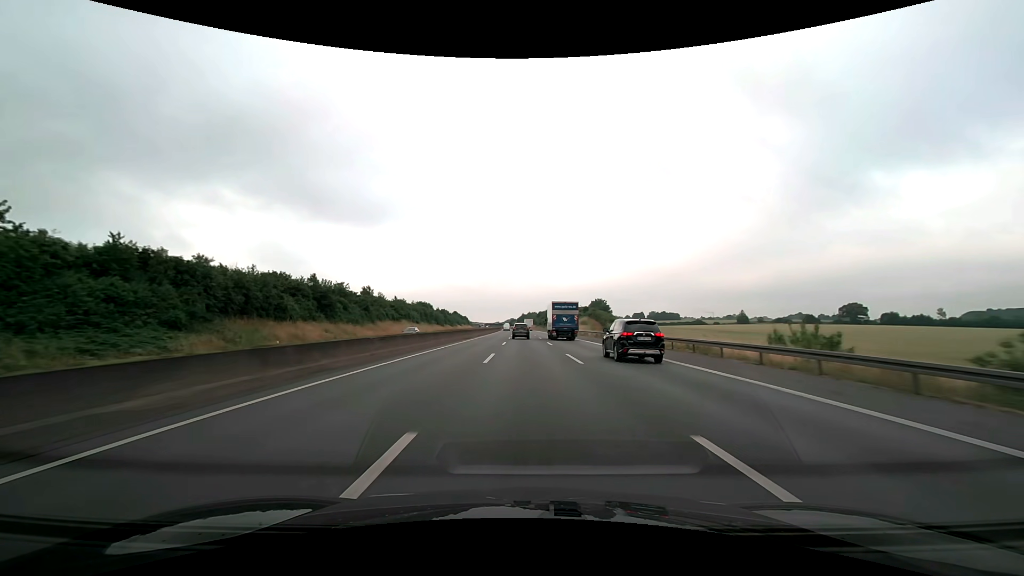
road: motorway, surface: asphalt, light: Day
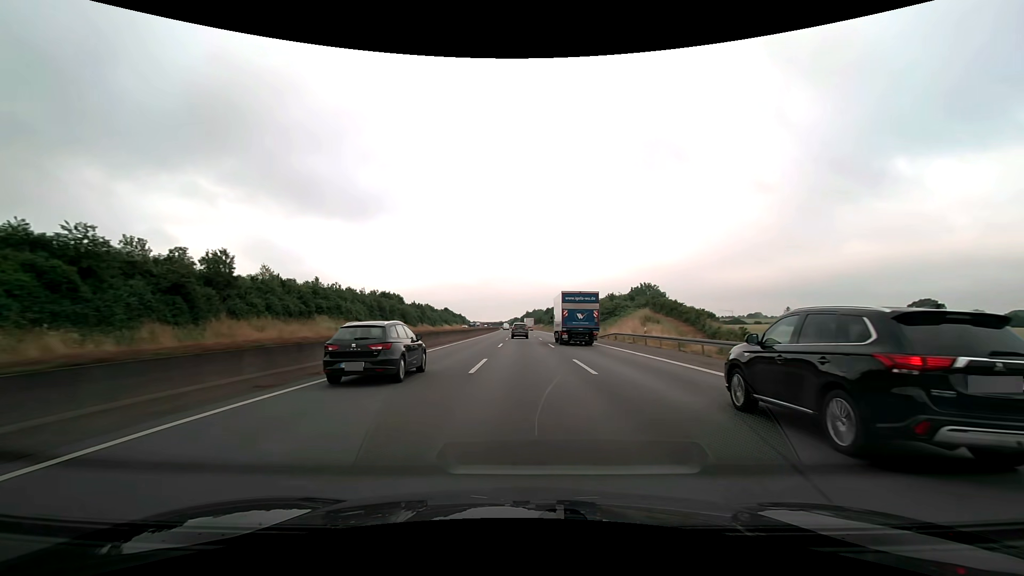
(-0.2, +58.0) m; 0°
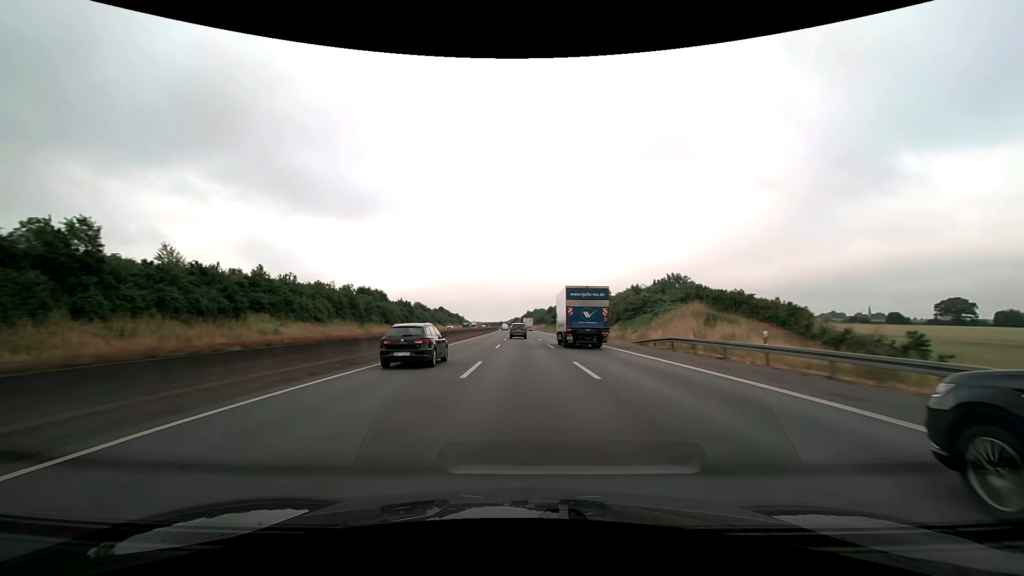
(0.0, +19.2) m; 0°
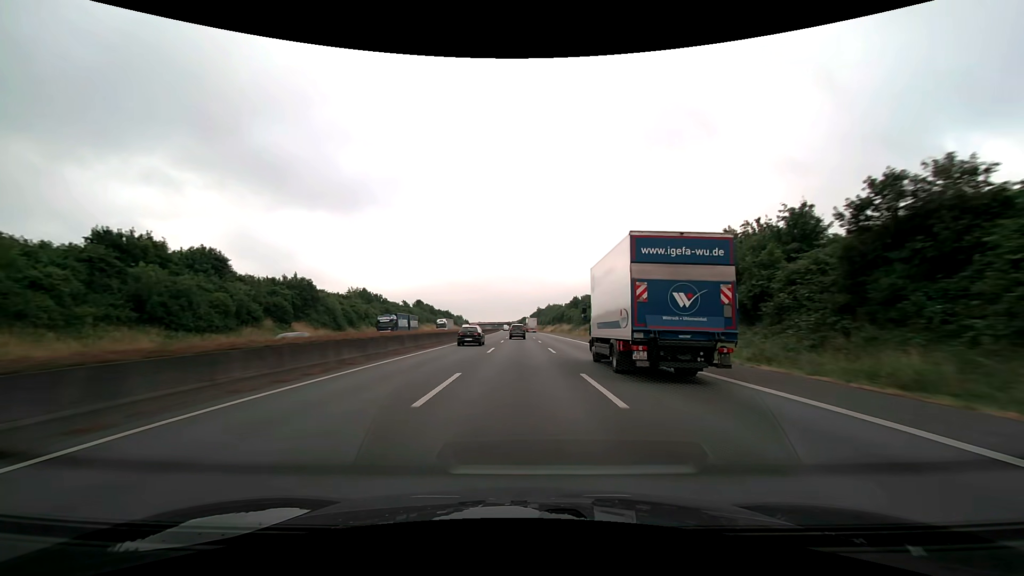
(-0.4, +76.4) m; -1°
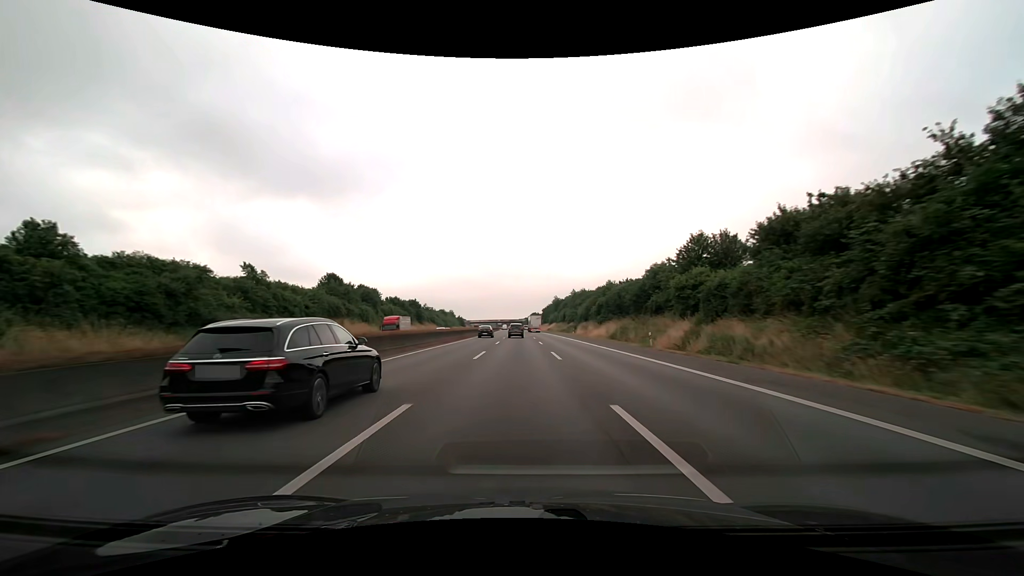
(-0.8, +95.8) m; -1°
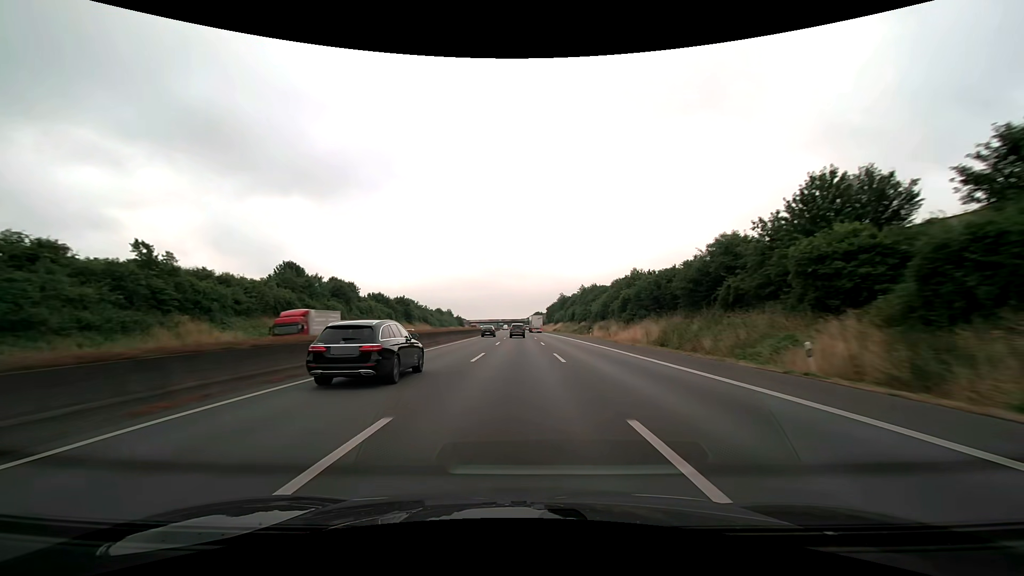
(0.0, +19.3) m; 0°
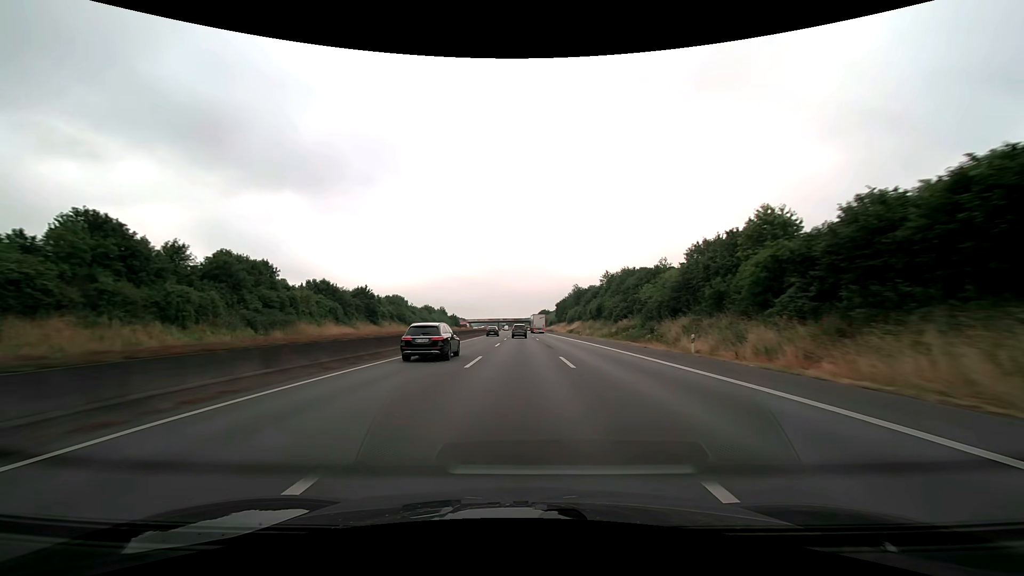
(0.0, +38.7) m; 0°
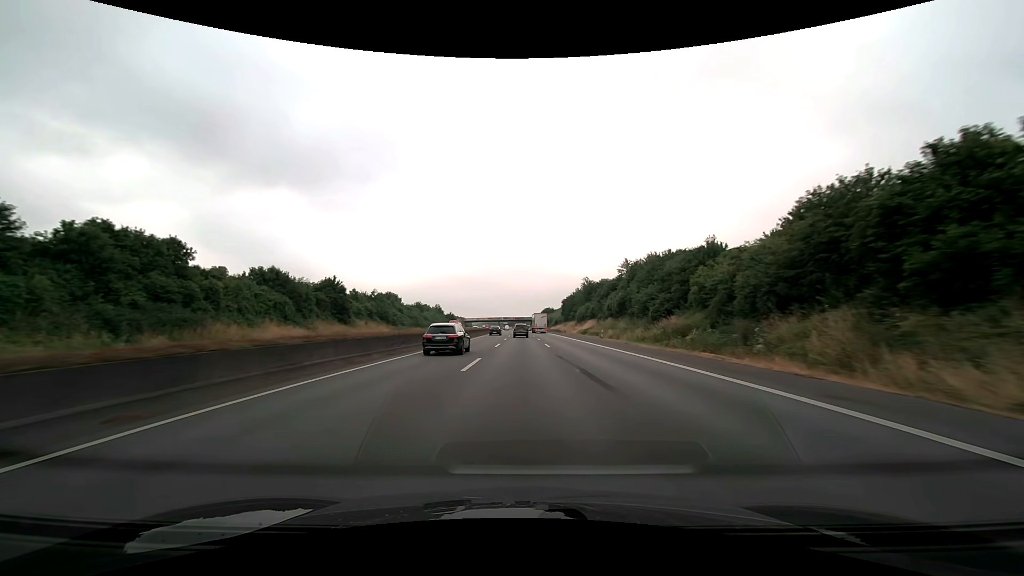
(0.0, +19.4) m; 0°
(0, +10) (0, +20) (0, +30) (0, +40) (0, +50) (0, +60) (0, +70) (0, +80) (-1, +90) (-1, +100) m
